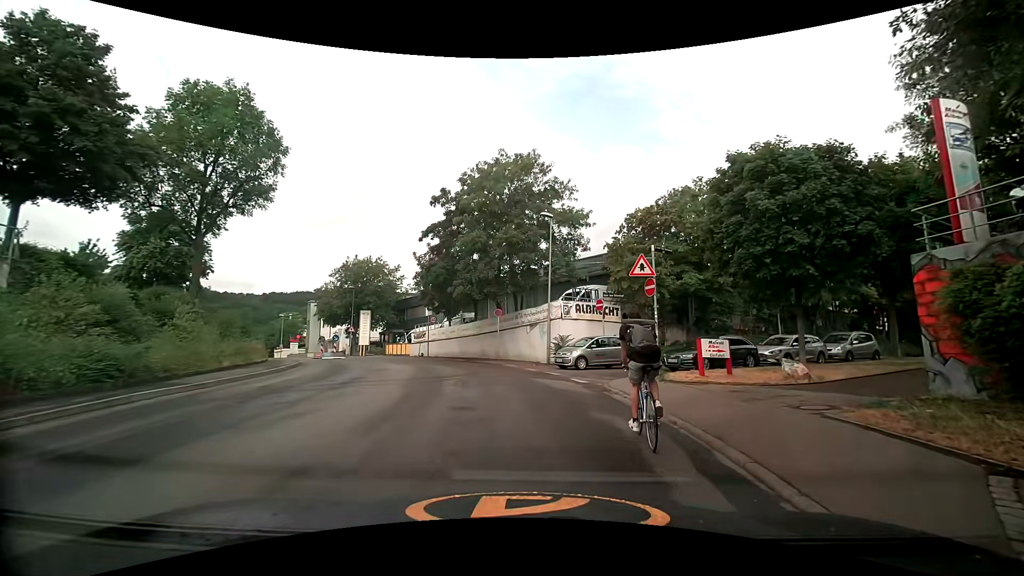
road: unclassified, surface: asphalt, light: Day
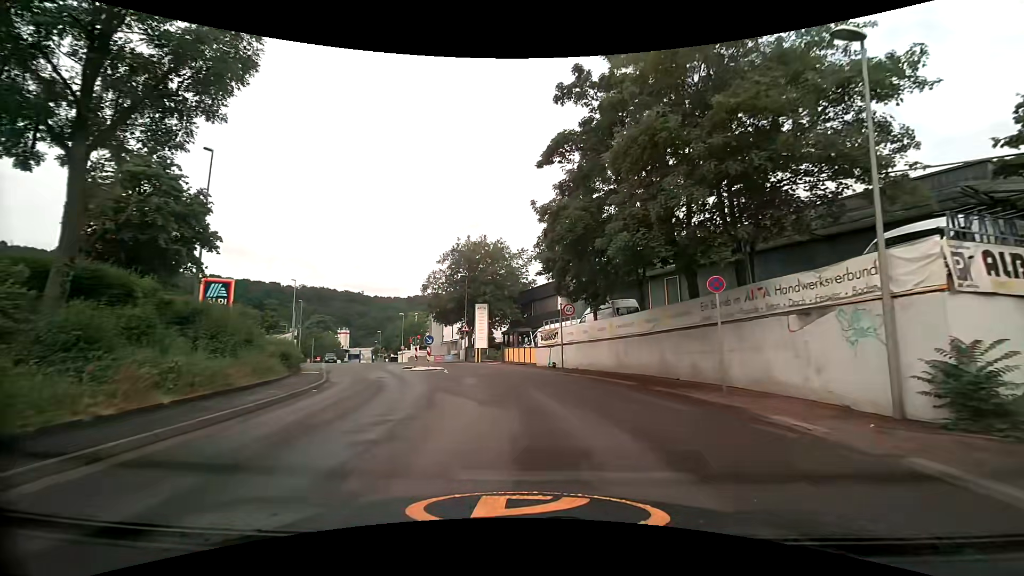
(-2.8, +15.8) m; -15°
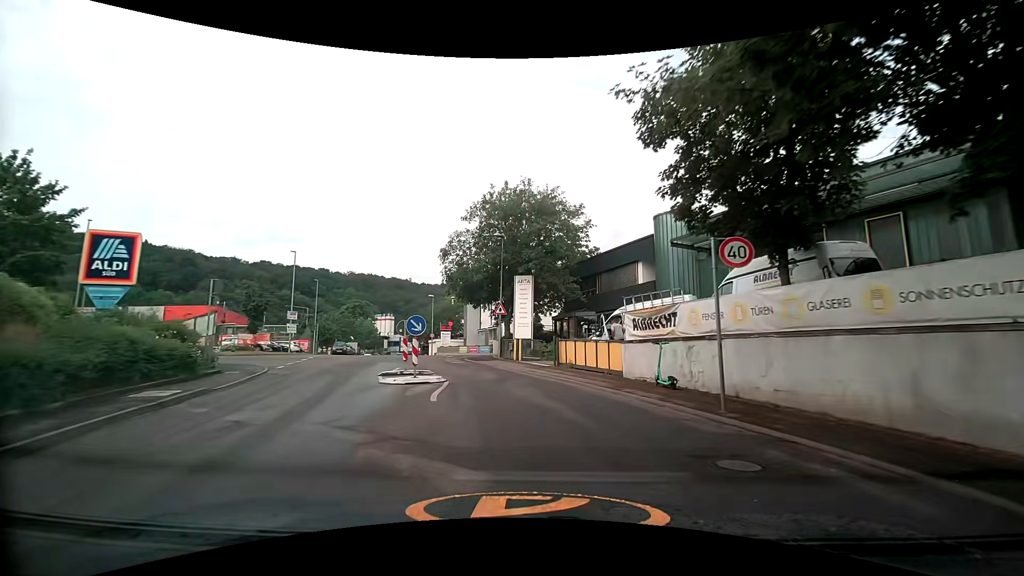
(-1.2, +14.5) m; -7°
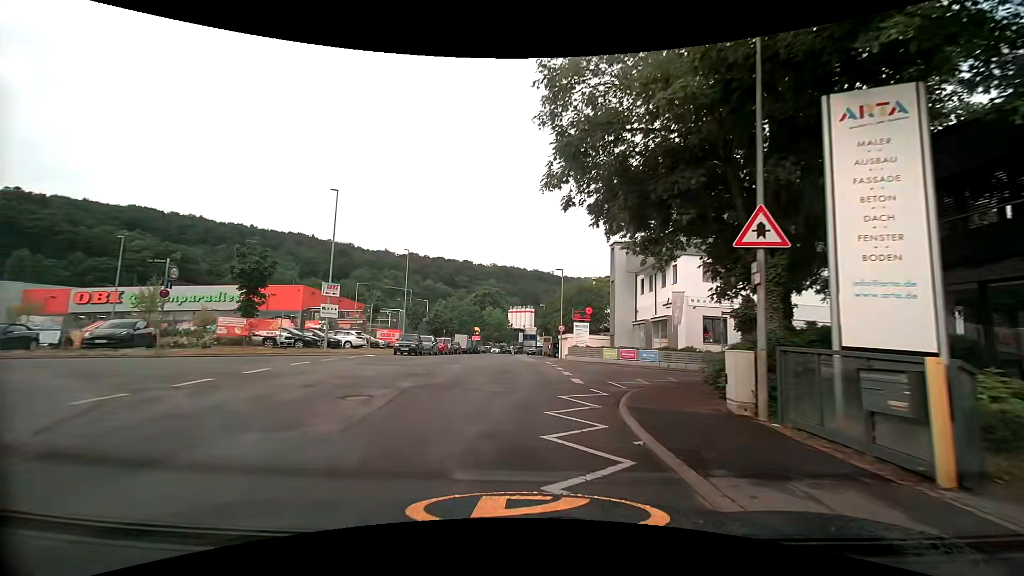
(-2.5, +23.4) m; -17°
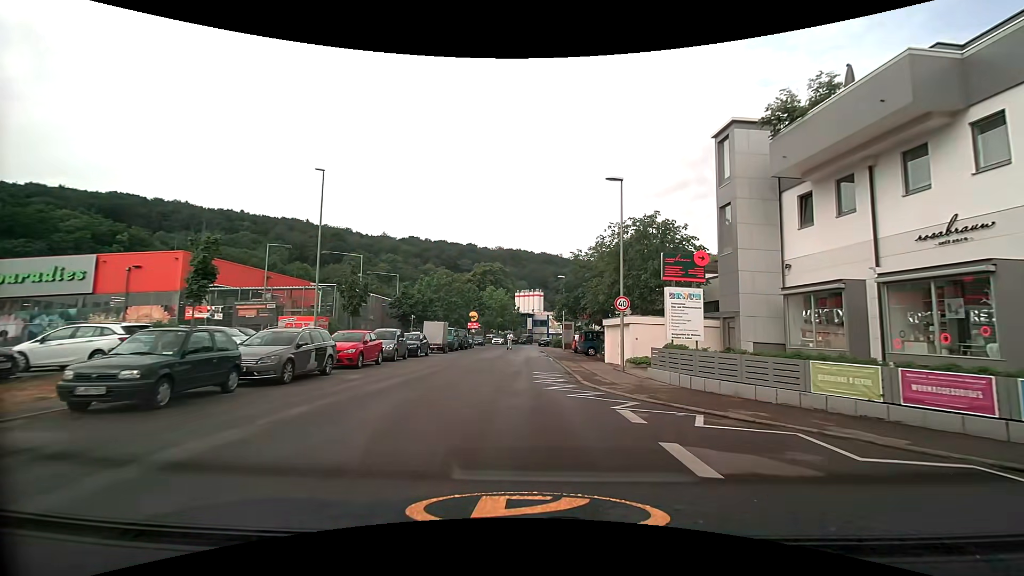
(-0.1, +23.9) m; 0°
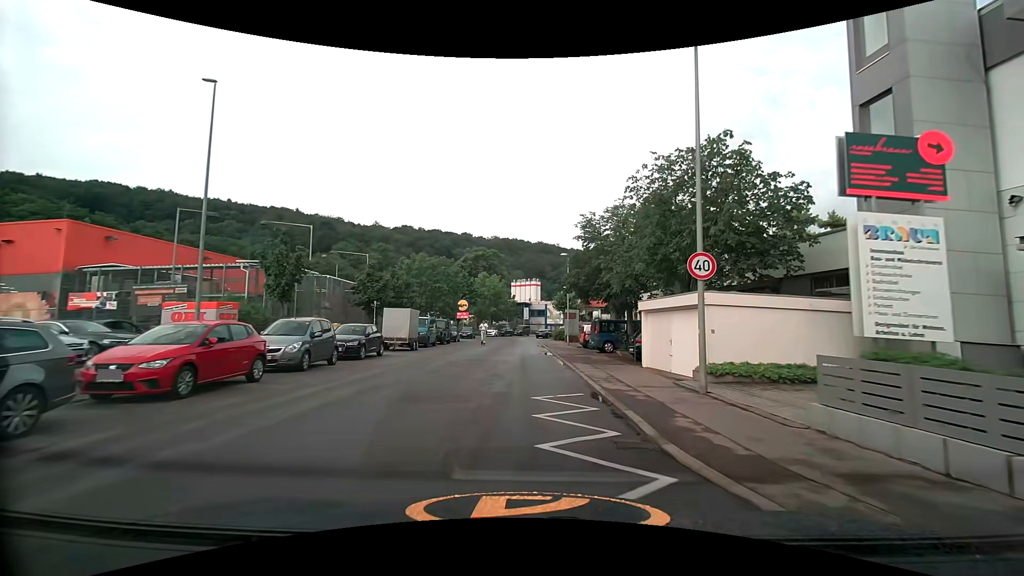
(0.0, +9.6) m; +1°
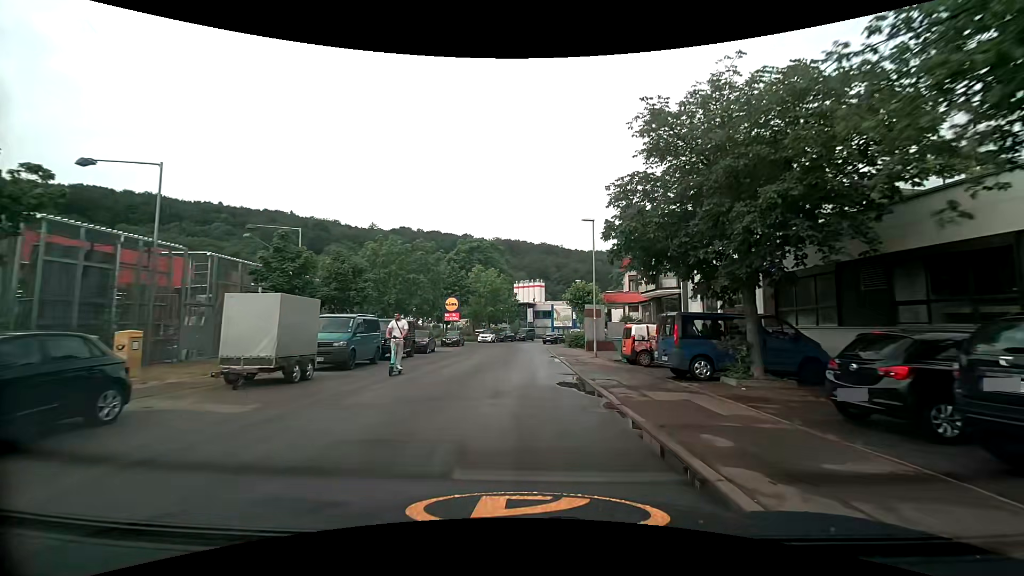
(-0.3, +14.9) m; -2°
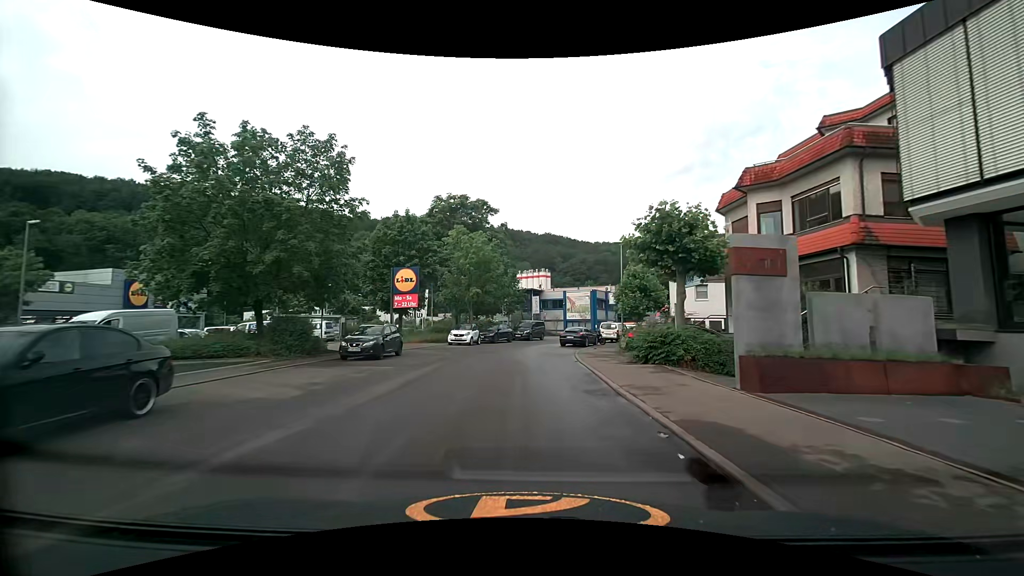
(+0.1, +25.8) m; 0°
